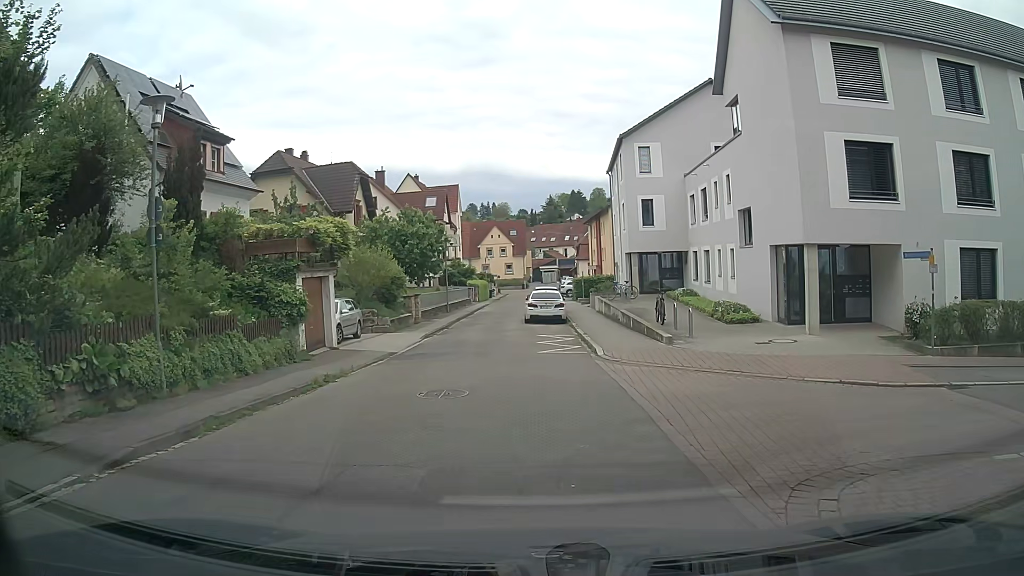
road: residential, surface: asphalt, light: Day
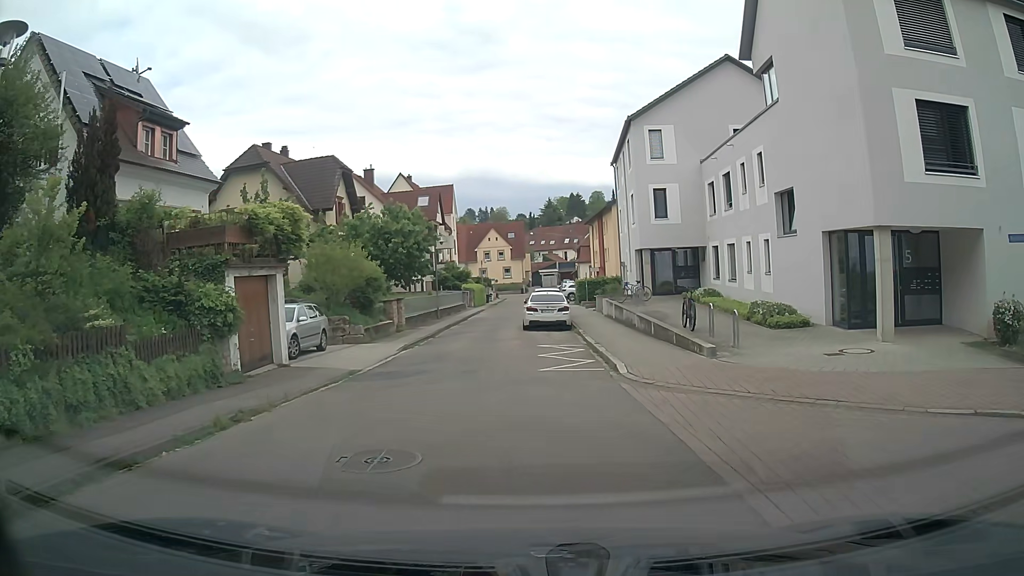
(0.0, +4.2) m; +1°
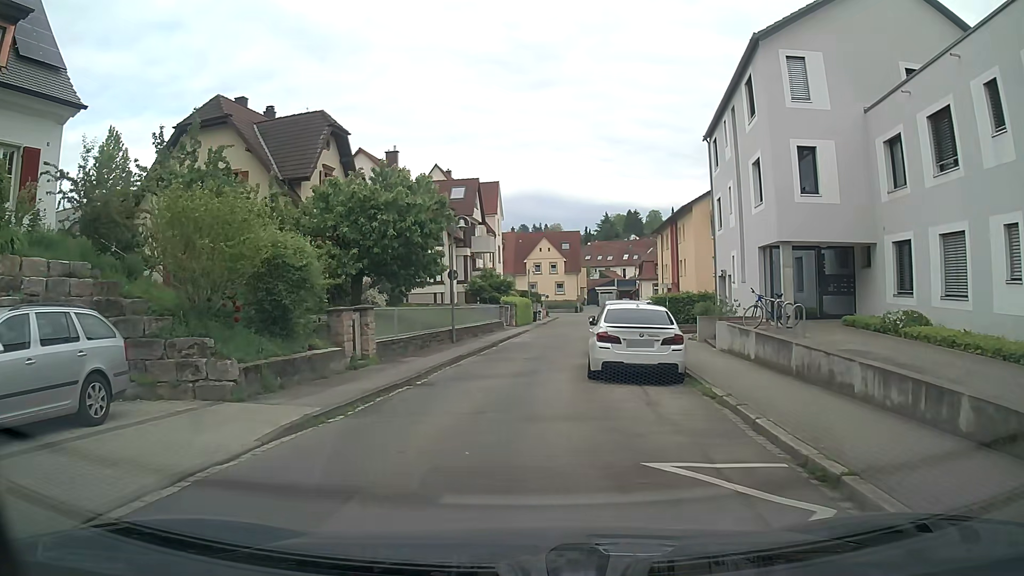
(-0.4, +13.3) m; -5°
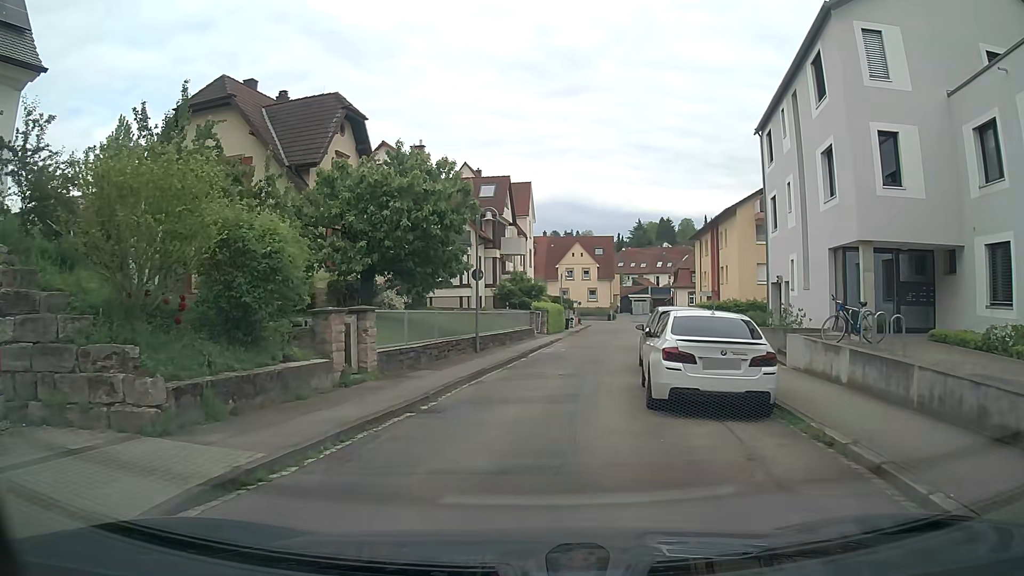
(-0.1, +3.3) m; -2°
